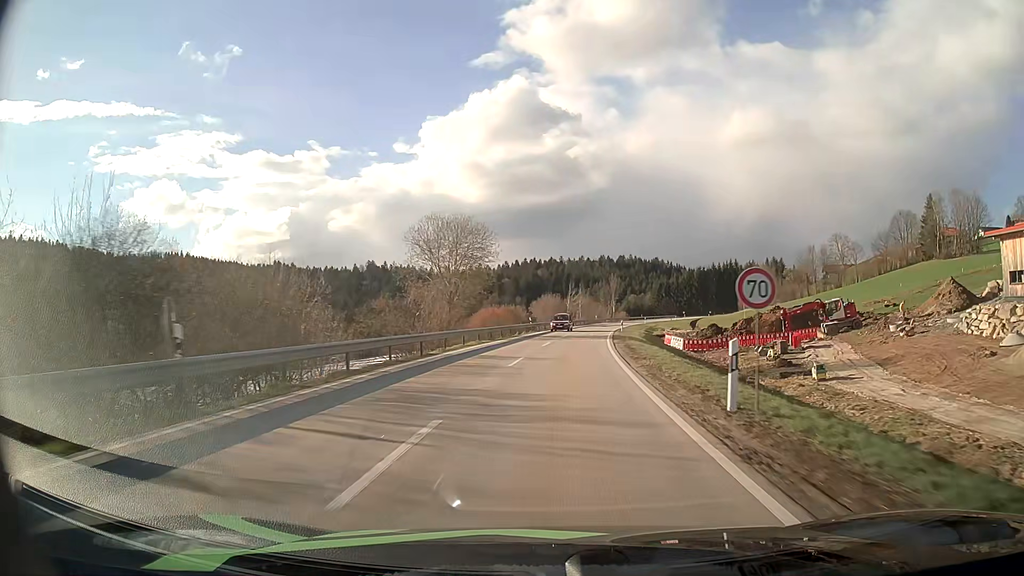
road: secondary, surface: asphalt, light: Day
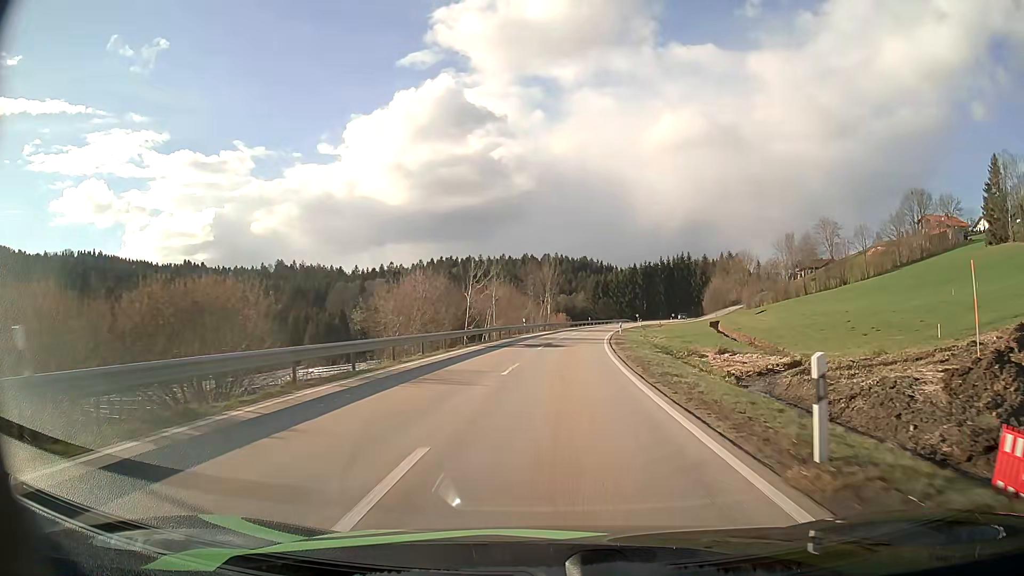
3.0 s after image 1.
(+3.1, +55.0) m; +7°
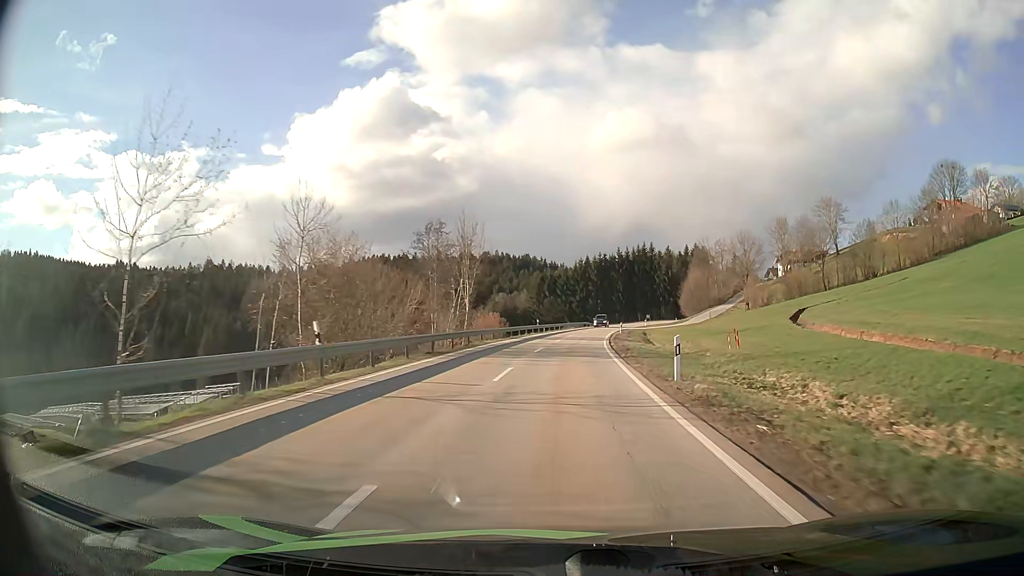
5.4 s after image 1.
(+1.8, +42.3) m; +5°
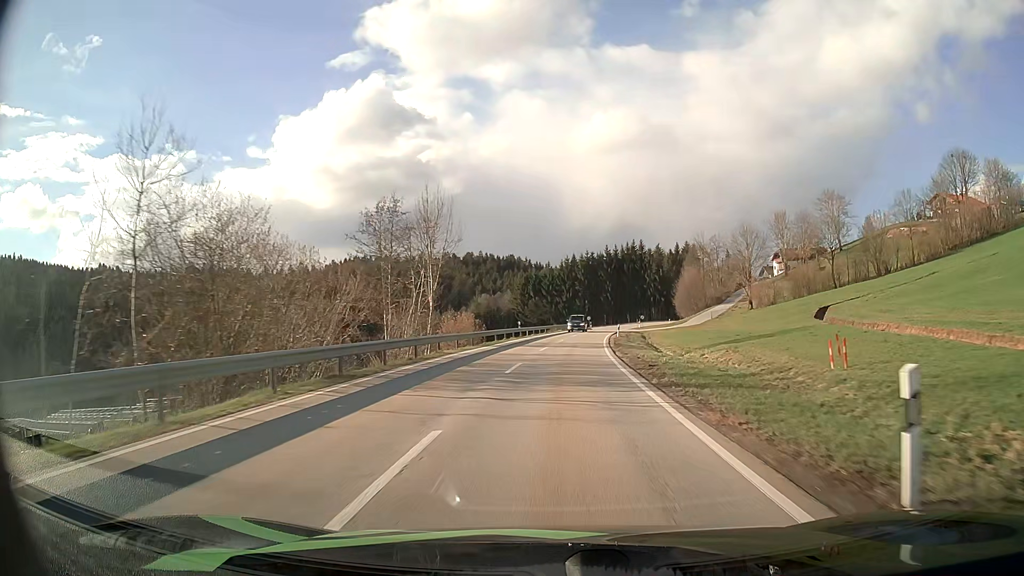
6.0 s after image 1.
(+0.1, +10.7) m; +1°
(0, +10) (0, +20) (+1, +30) (+2, +40) (+3, +50) (+4, +60) (+5, +70) (+6, +80) (+8, +90) (+10, +99) m
